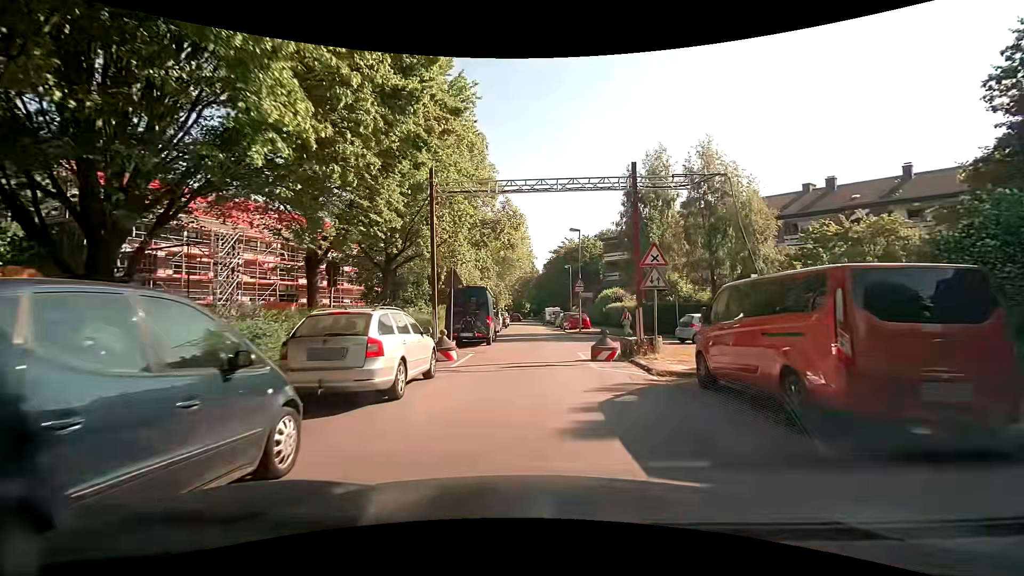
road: residential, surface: asphalt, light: Day
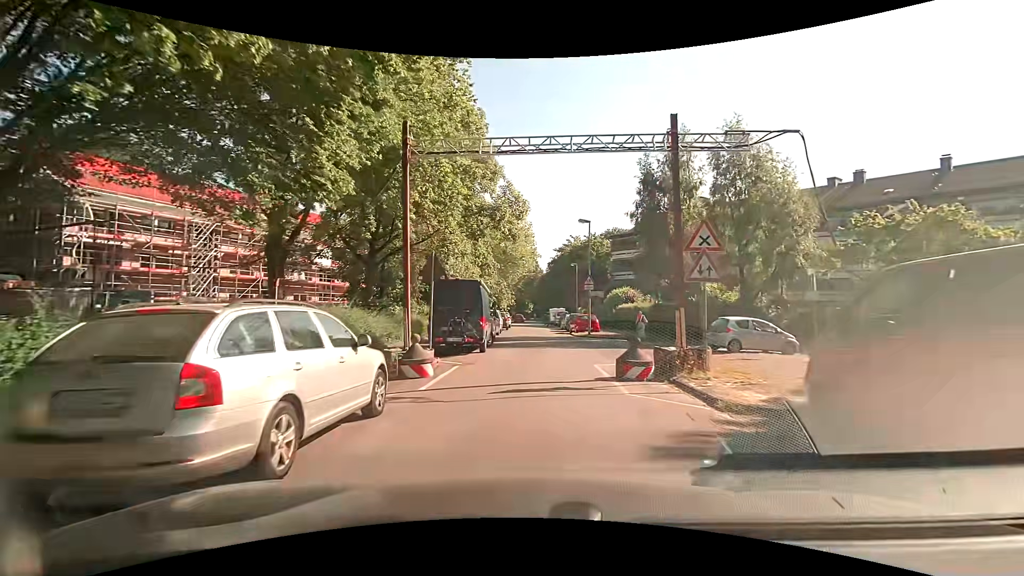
(+0.1, +3.9) m; +1°
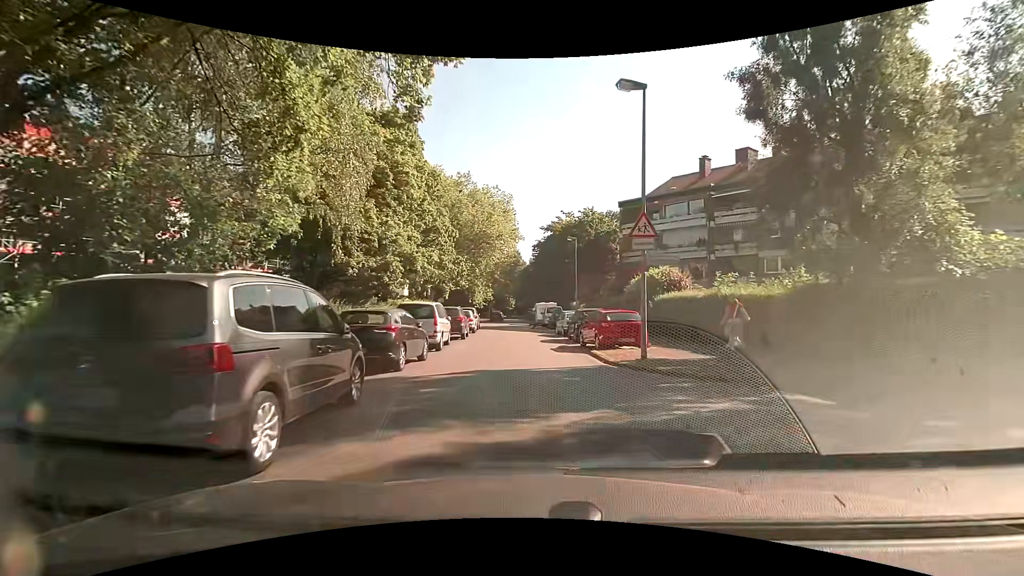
(0.0, +19.8) m; +1°
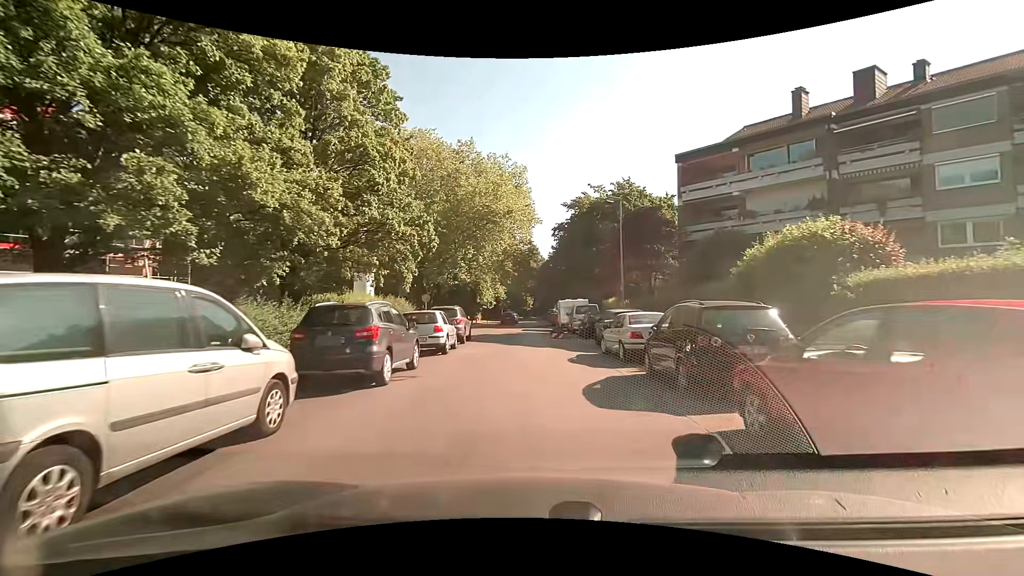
(-0.1, +14.9) m; -2°
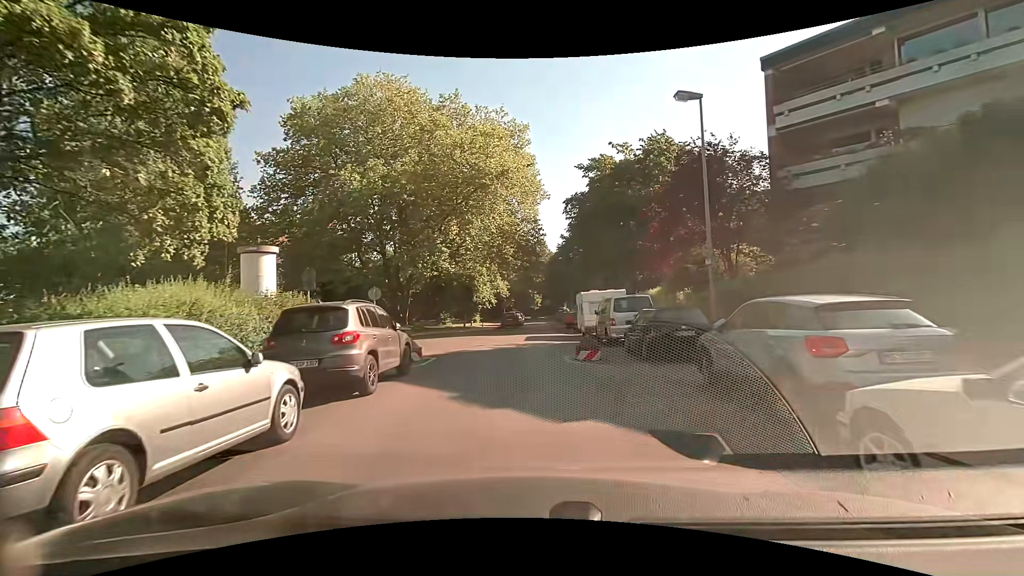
(0.0, +13.1) m; -2°
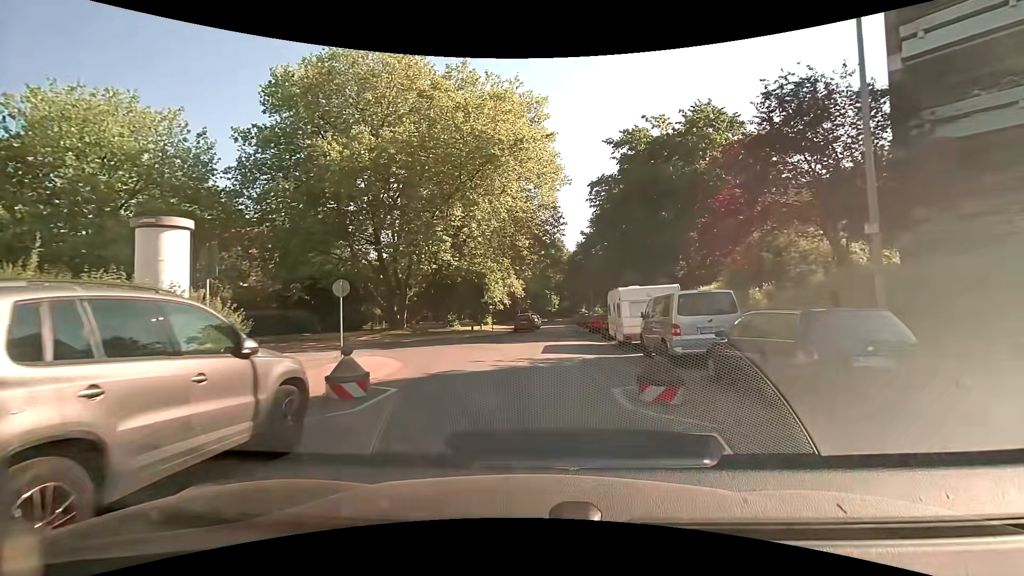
(0.0, +6.3) m; -1°
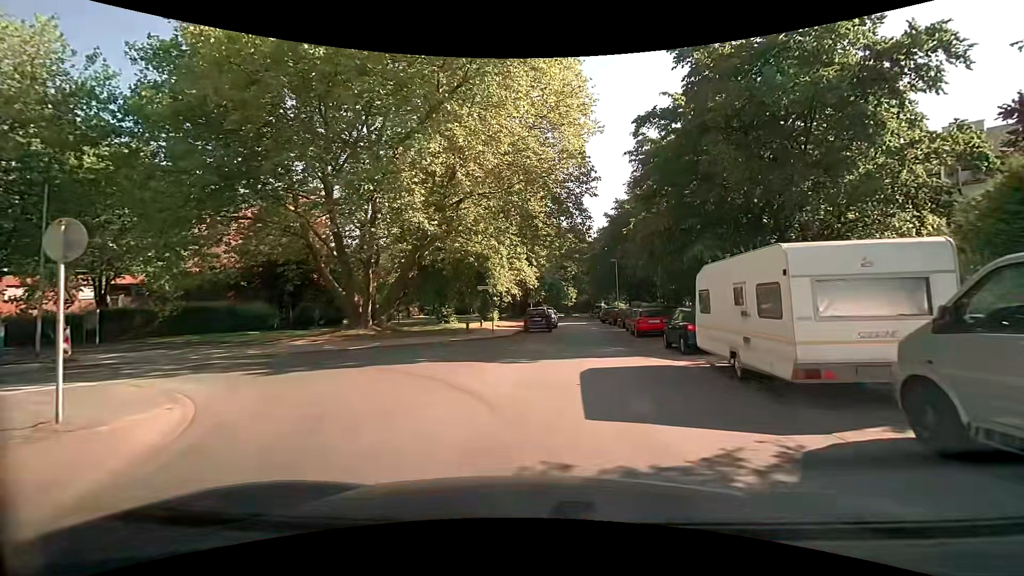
(-0.2, +11.0) m; -2°
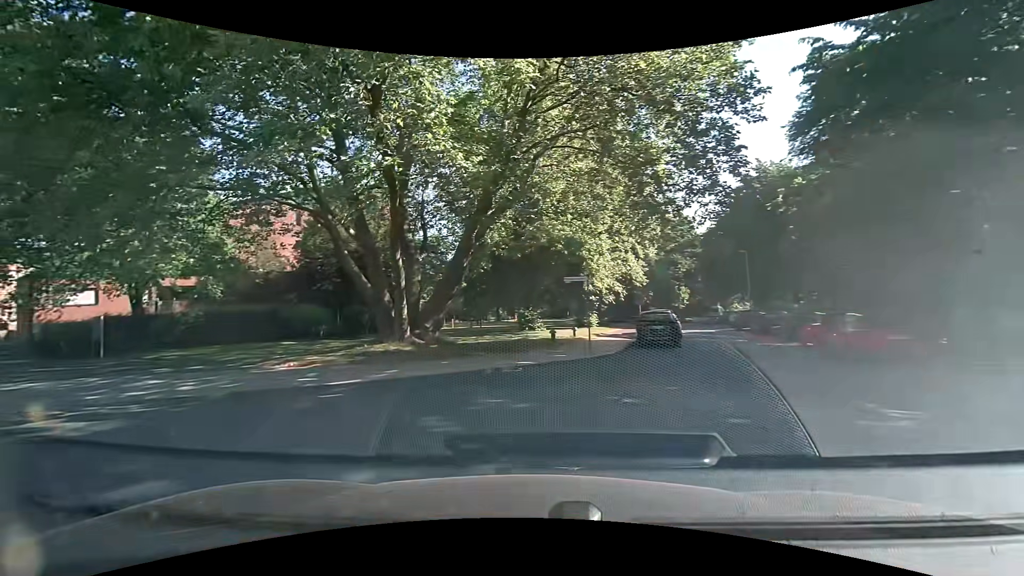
(-0.3, +9.6) m; -12°
